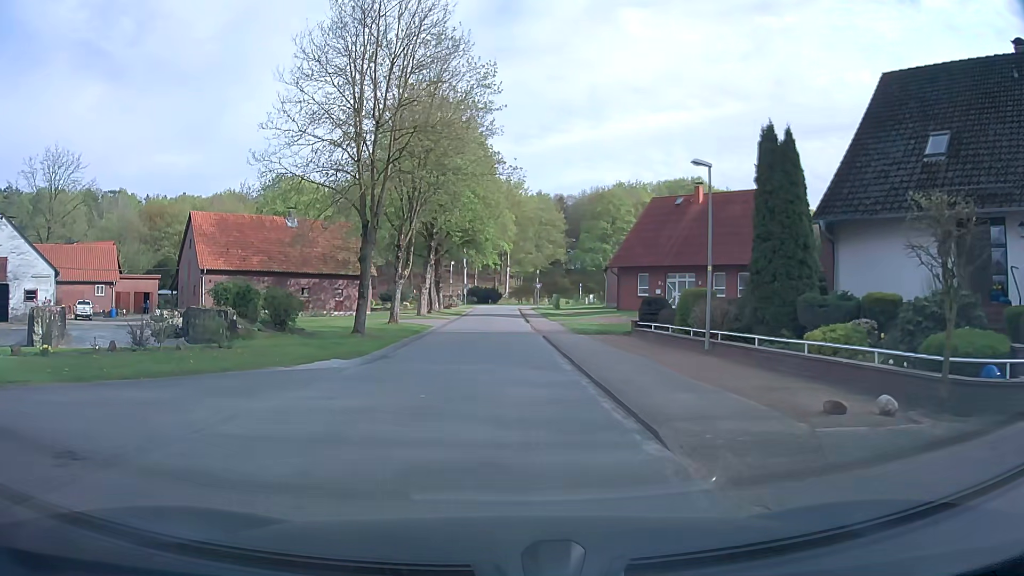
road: residential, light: Day
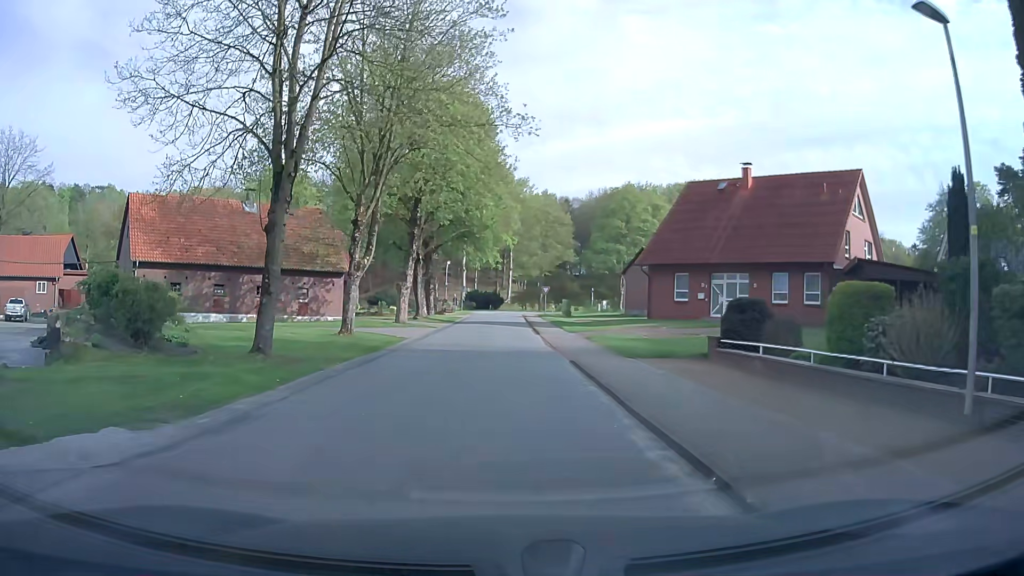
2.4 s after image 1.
(-0.1, +10.9) m; -1°
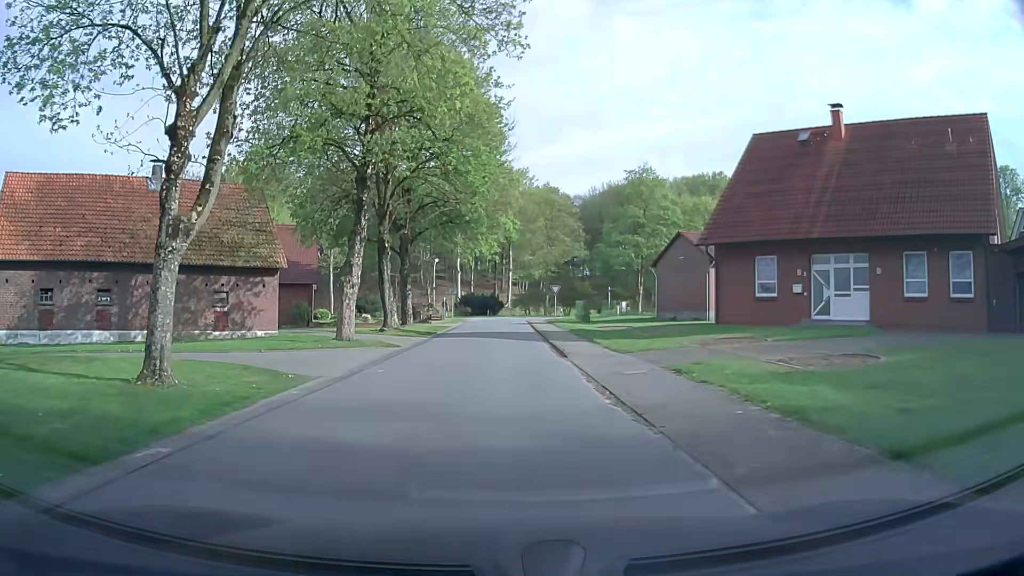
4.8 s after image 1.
(+0.1, +14.0) m; +2°
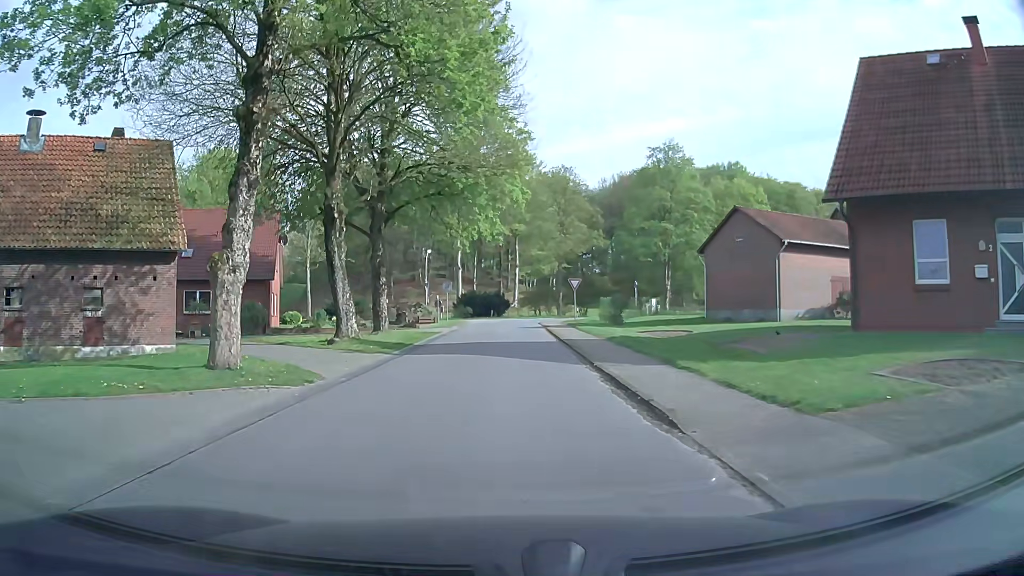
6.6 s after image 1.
(-0.3, +11.7) m; -2°
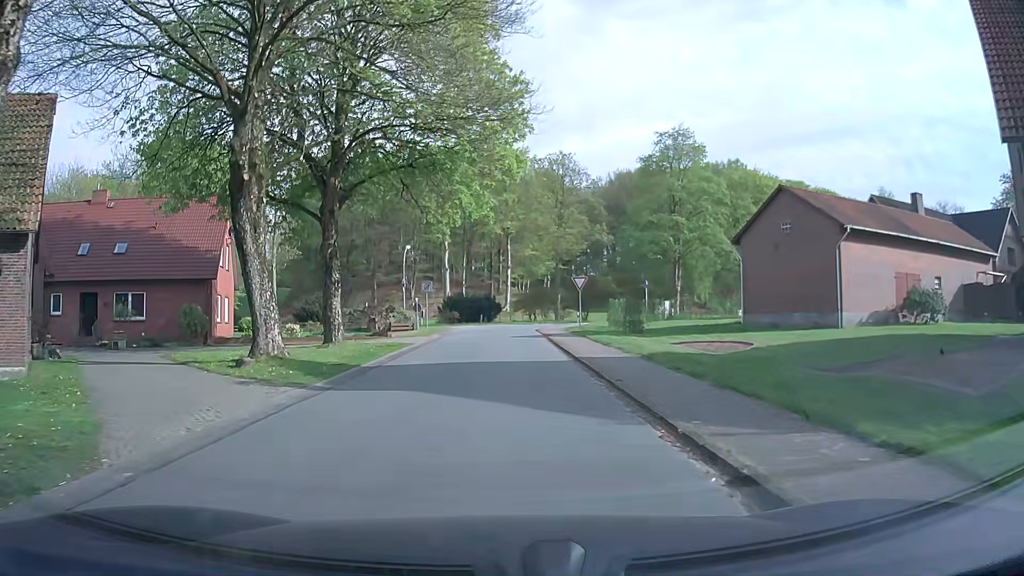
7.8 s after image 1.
(+0.1, +7.9) m; +1°
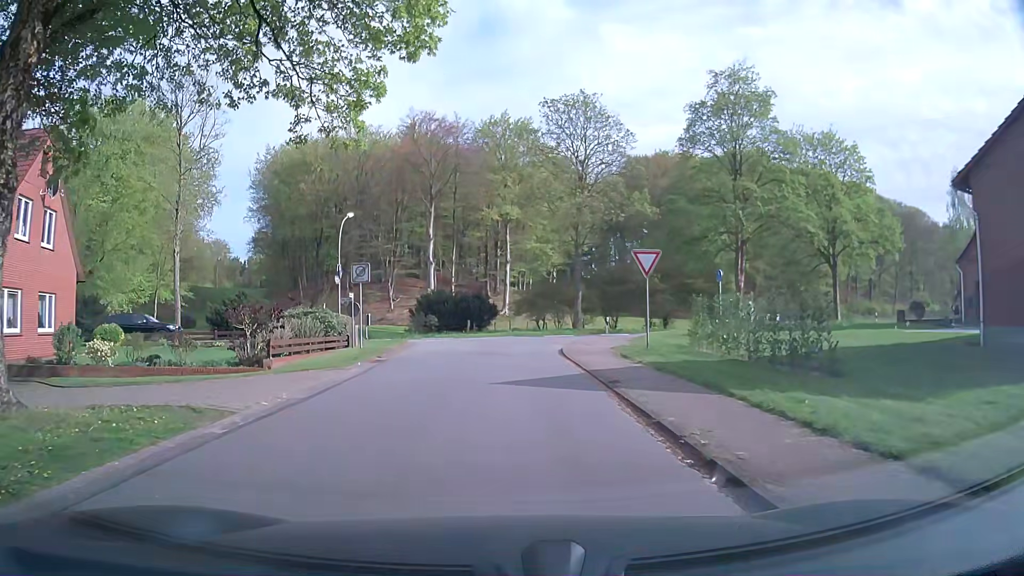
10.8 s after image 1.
(+0.1, +18.6) m; 0°
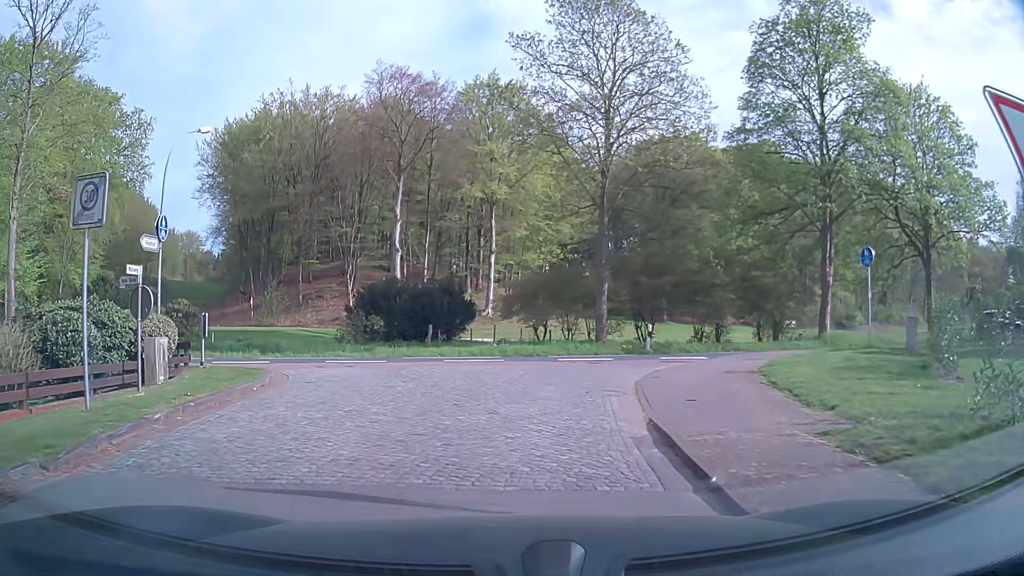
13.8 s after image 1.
(+0.1, +15.6) m; +3°
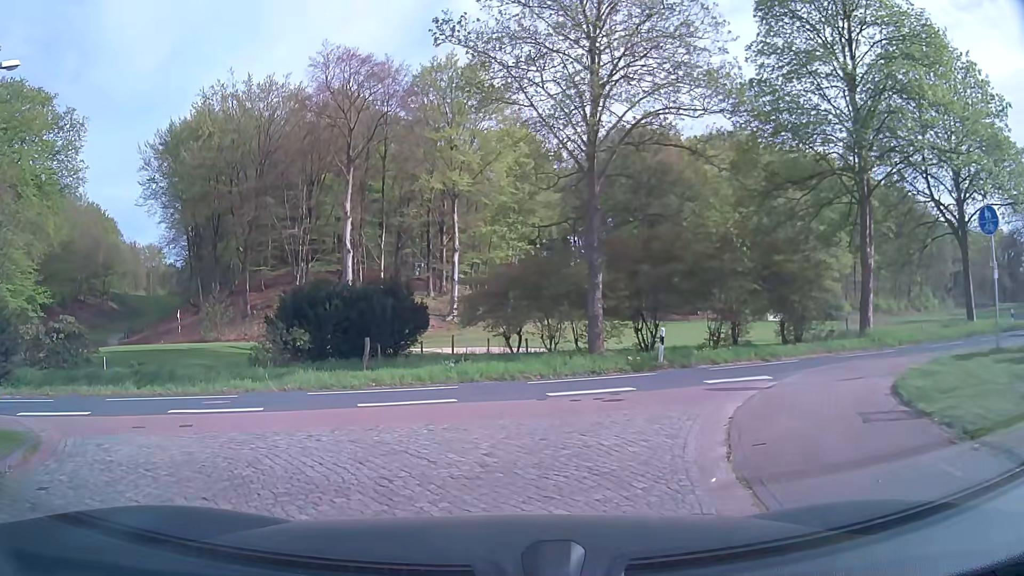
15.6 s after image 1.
(0.0, +7.0) m; +2°
